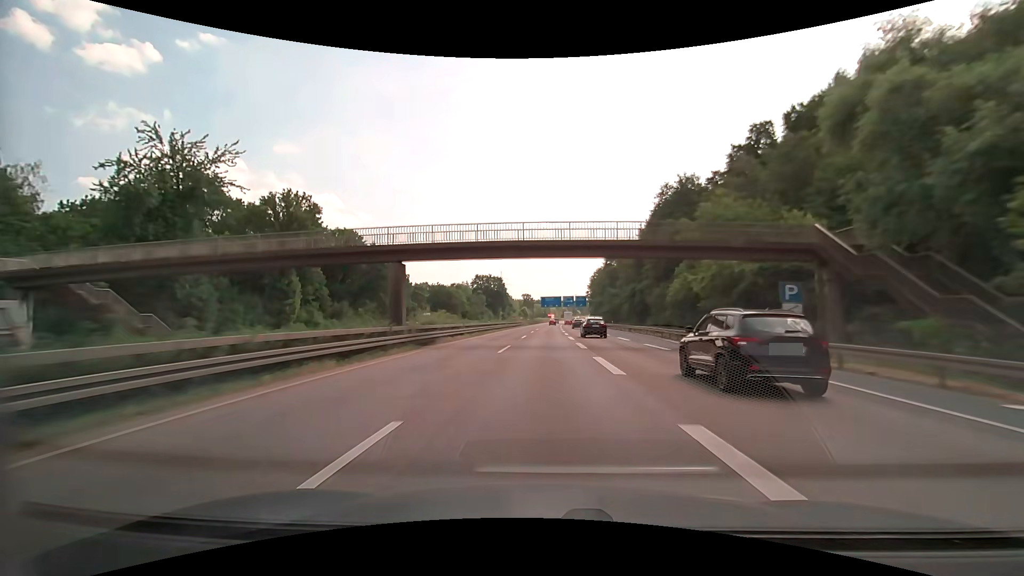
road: motorway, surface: asphalt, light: Day
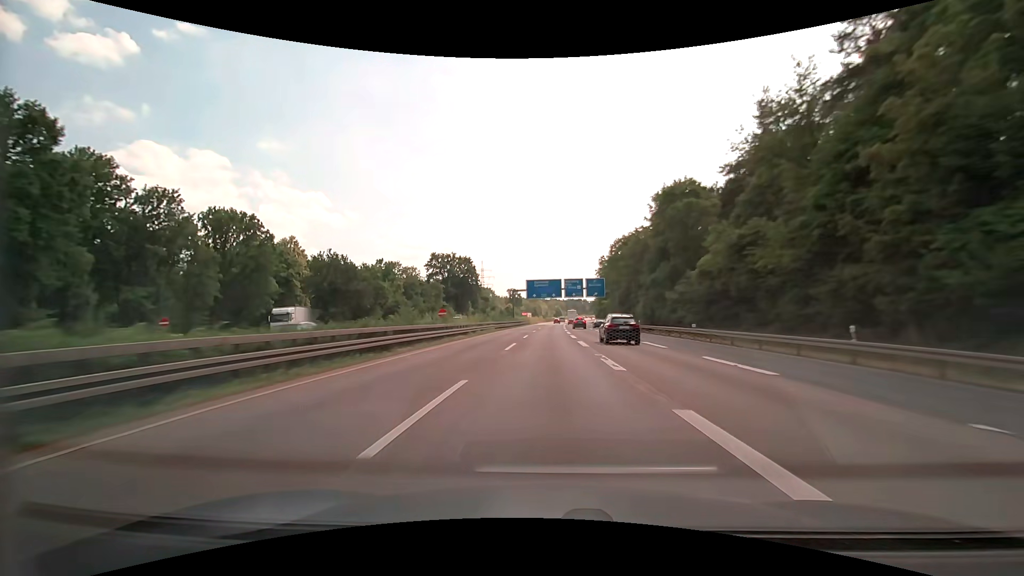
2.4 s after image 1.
(+0.6, +70.6) m; +1°
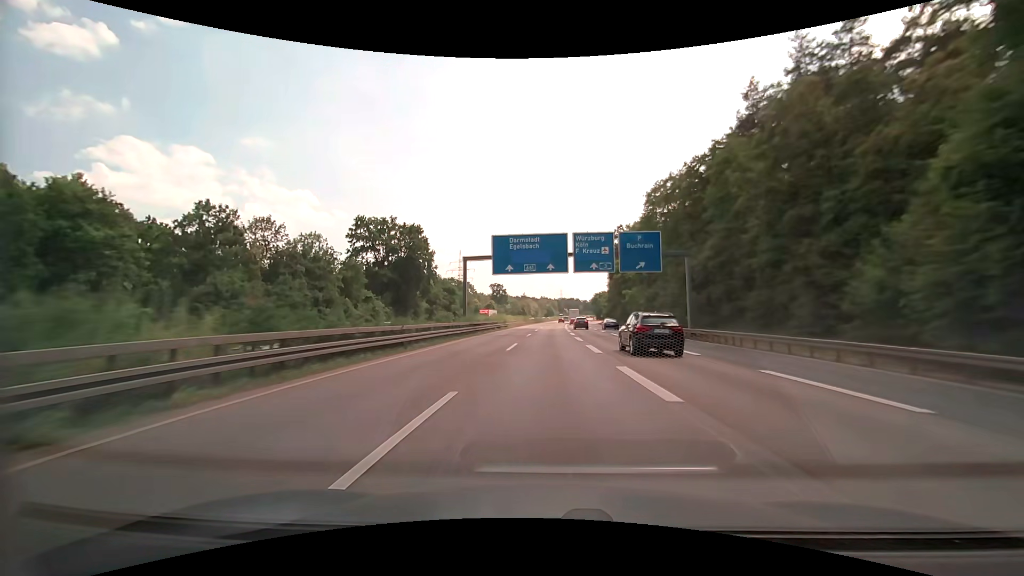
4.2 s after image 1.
(+0.5, +52.7) m; +1°
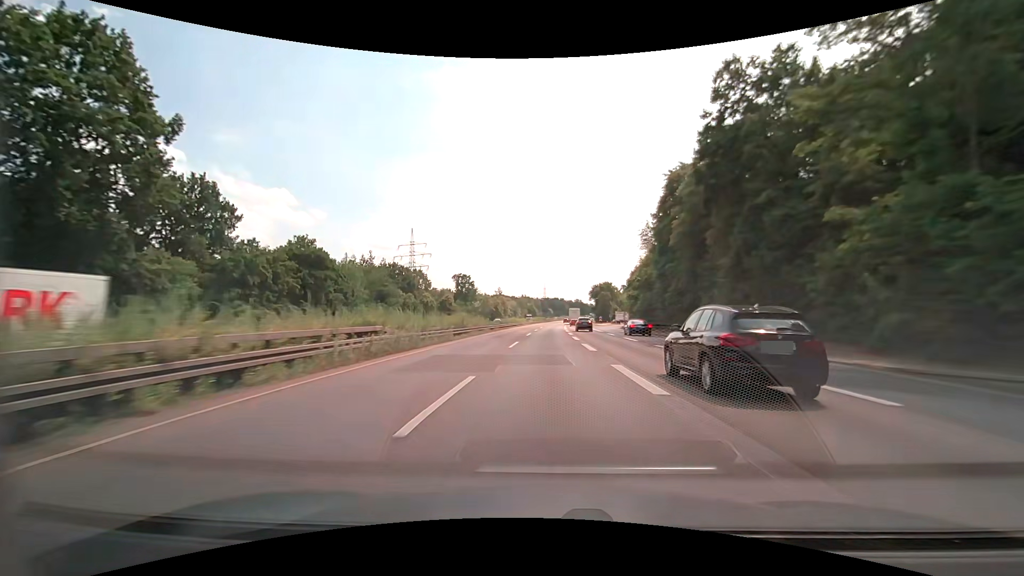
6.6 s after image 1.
(+1.0, +69.7) m; +2°
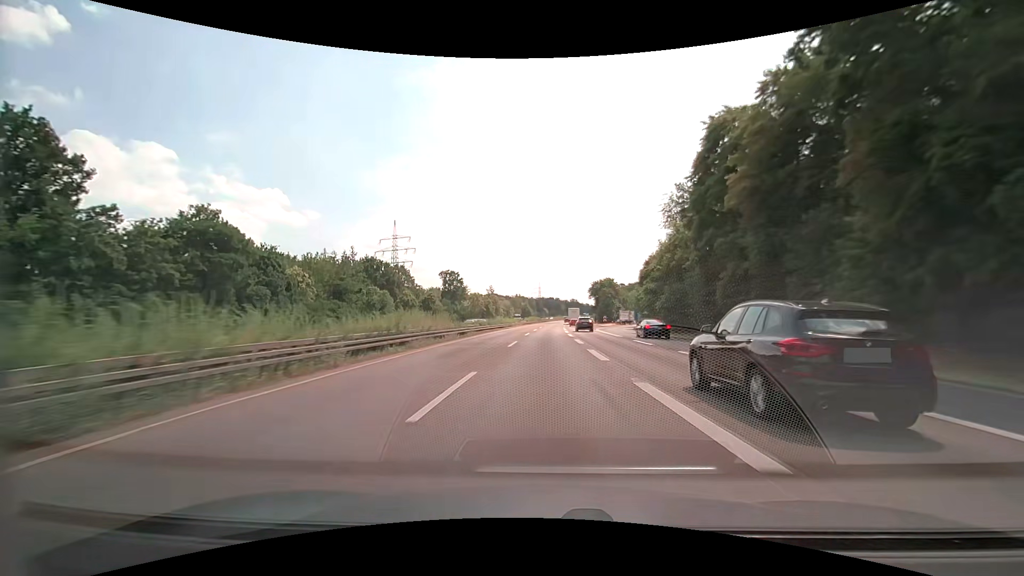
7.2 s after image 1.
(+0.1, +17.3) m; +1°
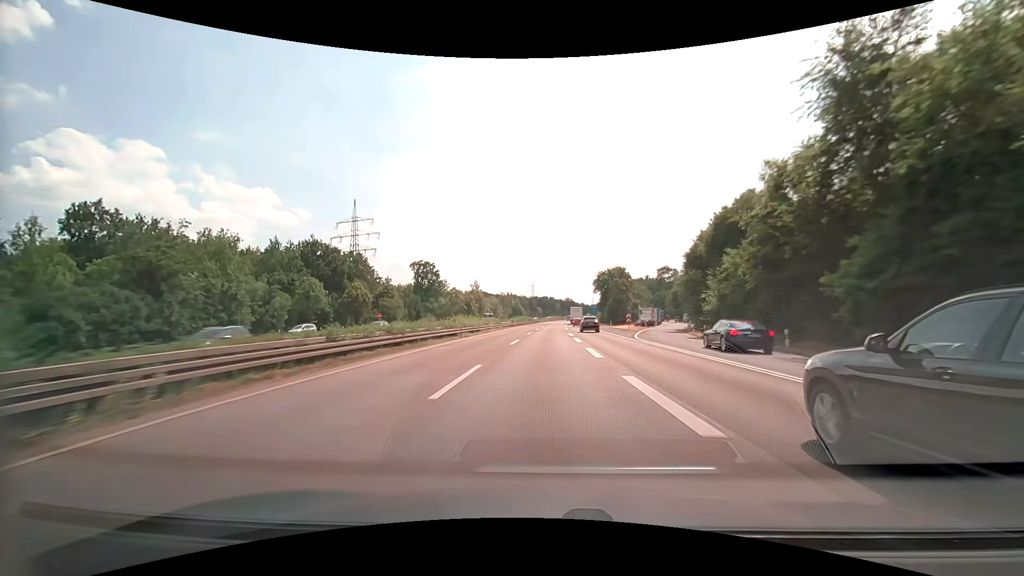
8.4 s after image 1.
(+0.2, +34.6) m; +1°
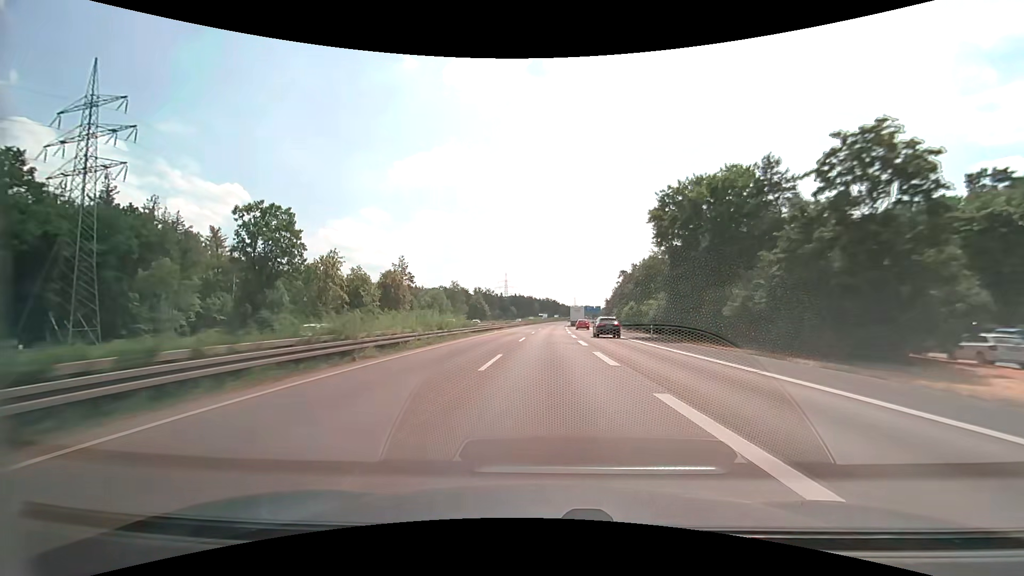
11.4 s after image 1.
(+1.6, +85.9) m; +3°
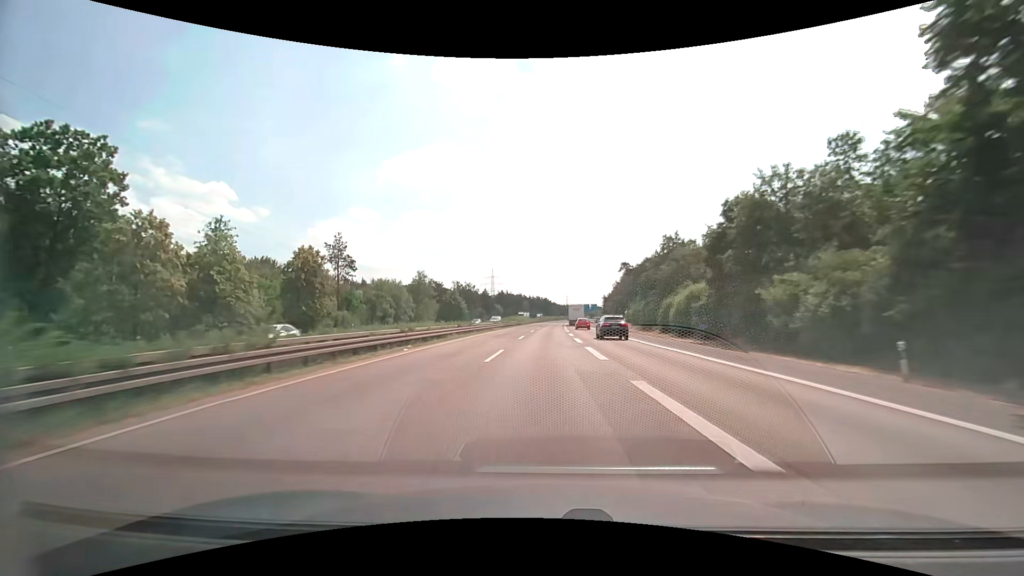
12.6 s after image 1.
(+0.4, +34.1) m; +1°
(0, +10) (0, +20) (0, +30) (0, +40) (0, +50) (+1, +60) (+1, +70) (+1, +80) (+2, +90) (+2, +100) m
